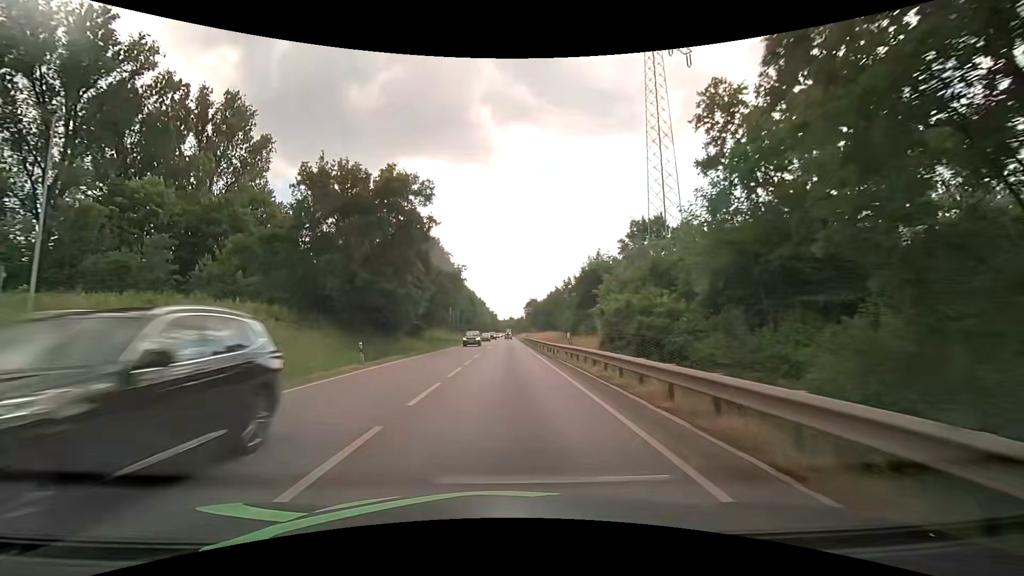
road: primary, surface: asphalt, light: Day
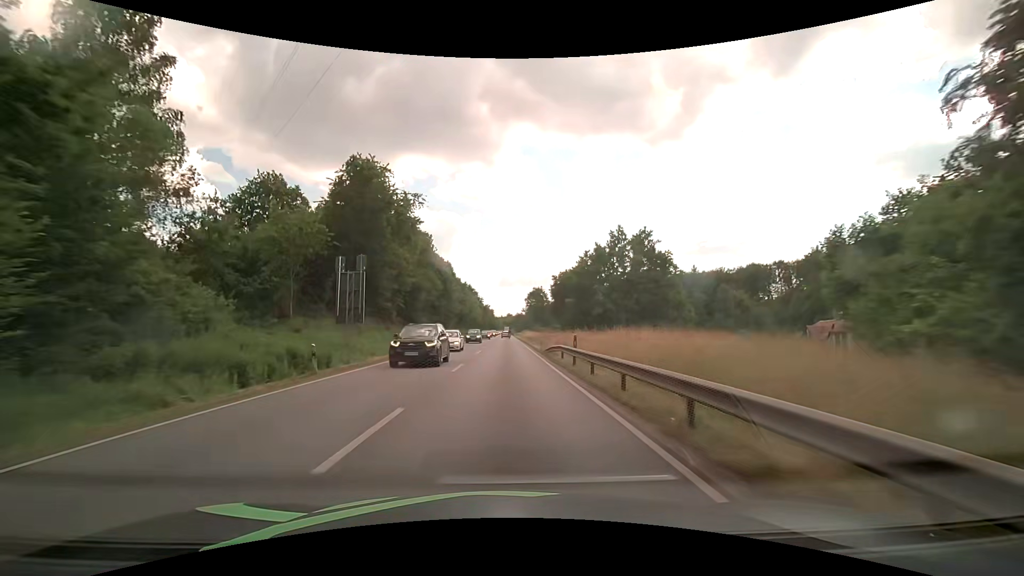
(+0.3, +54.9) m; 0°
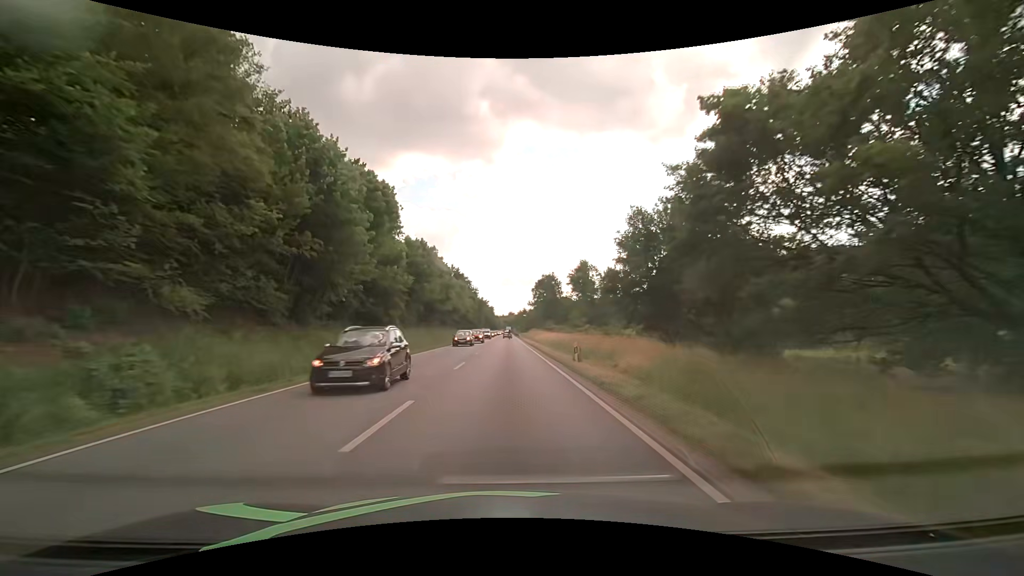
(+0.1, +47.3) m; 0°
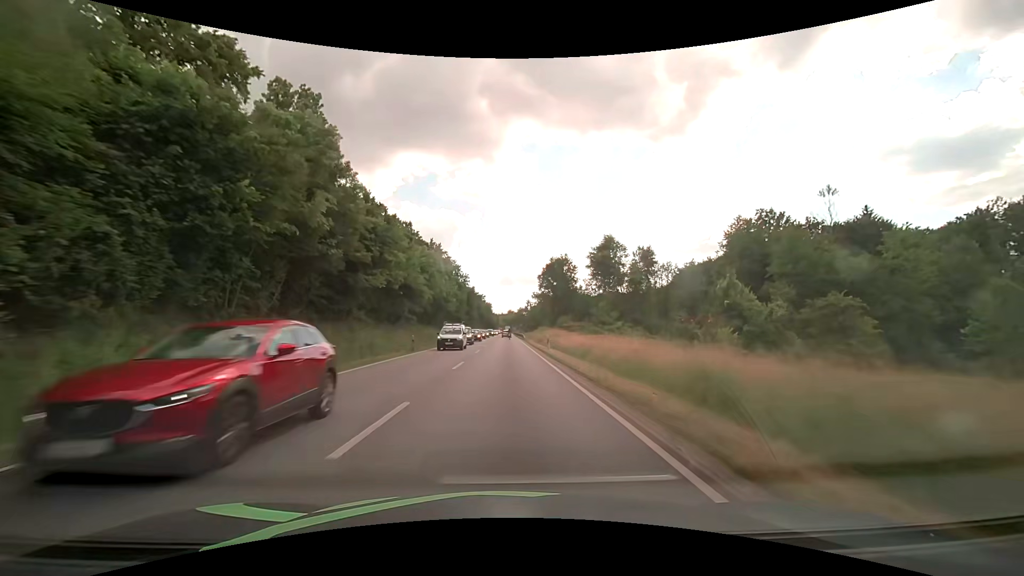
(+0.1, +36.3) m; 0°
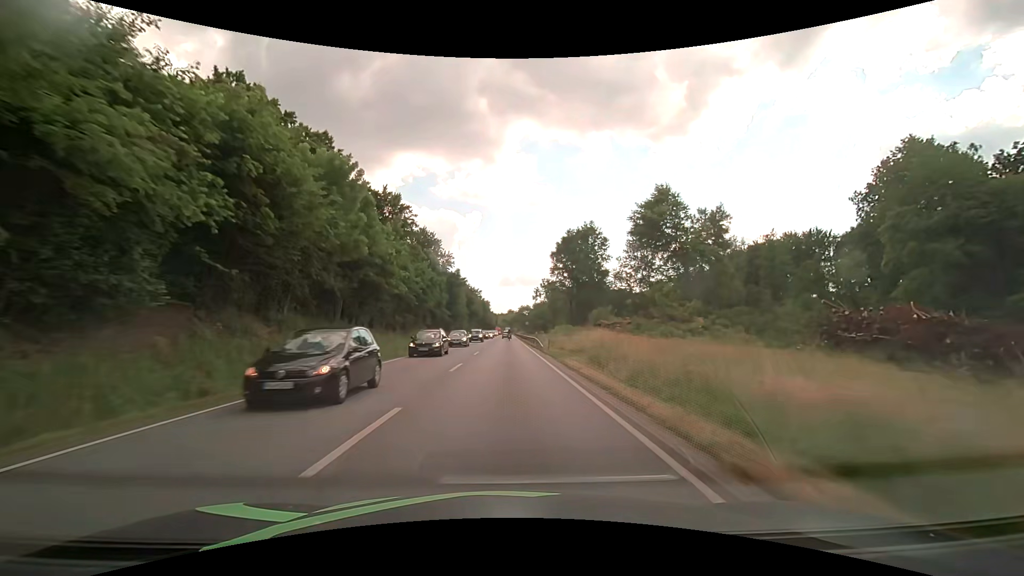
(+0.1, +36.8) m; 0°
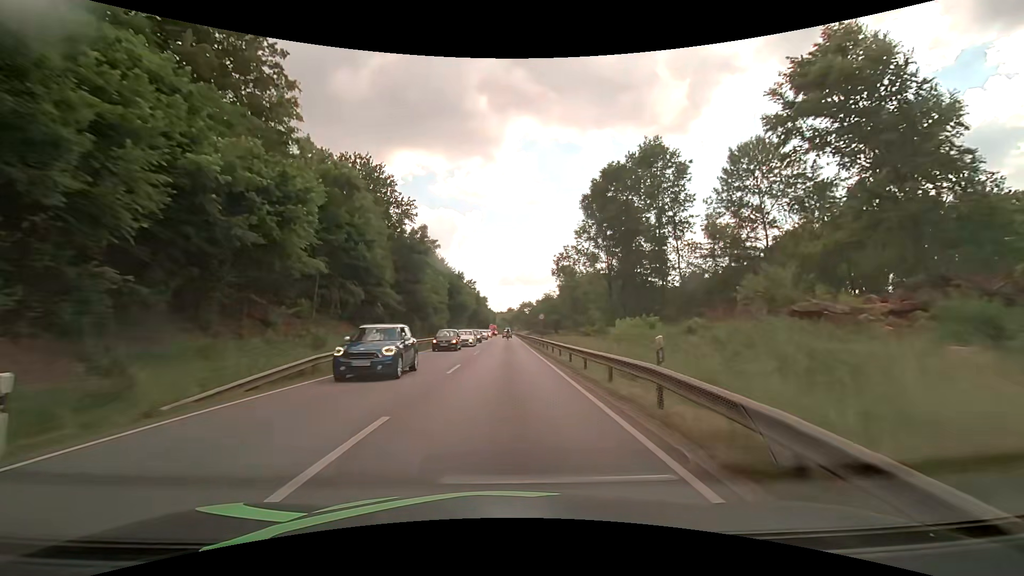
(0.0, +37.1) m; 0°
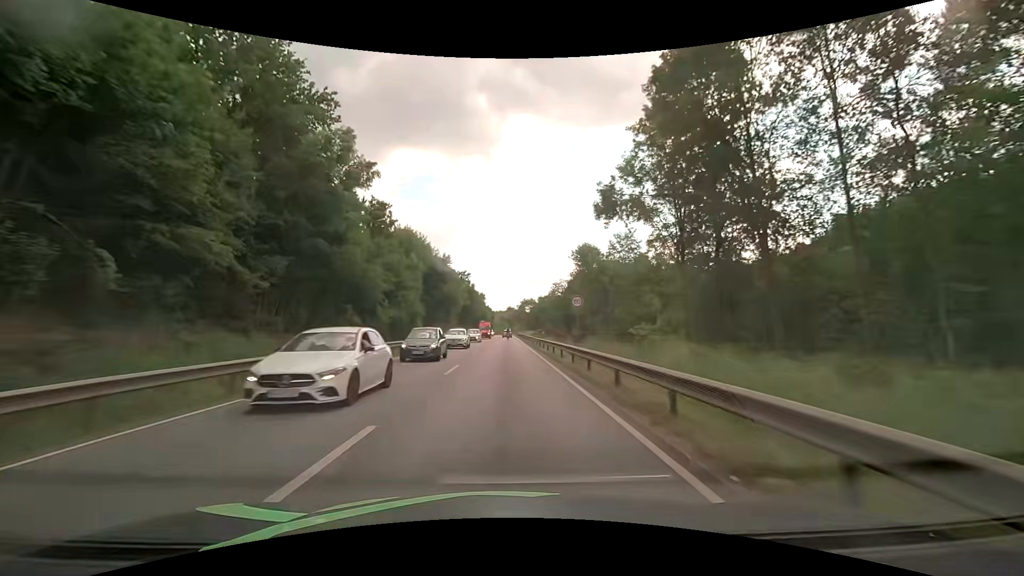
(+0.1, +24.9) m; 0°
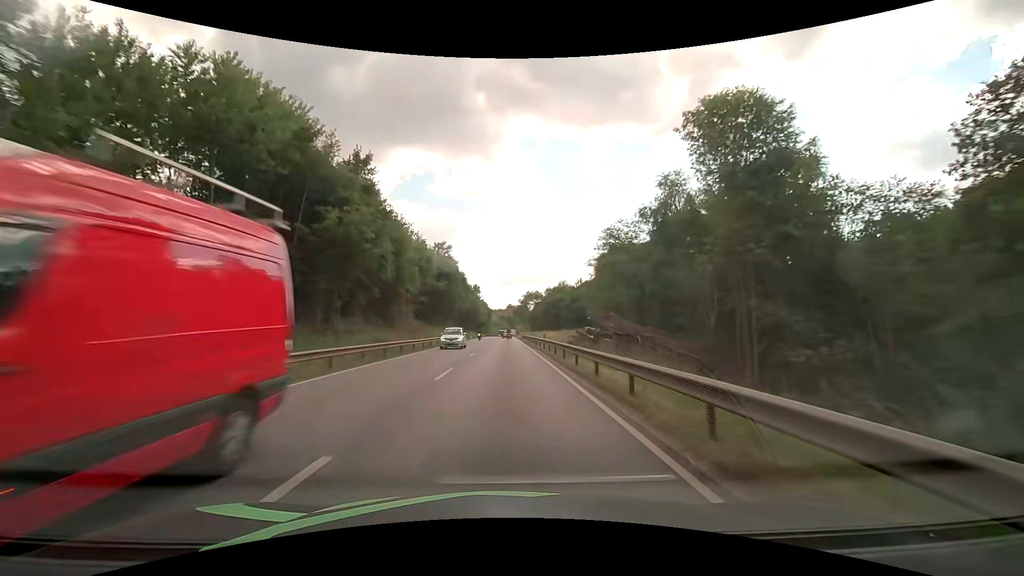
(+0.3, +49.9) m; 0°
(0, +10) (0, +20) (0, +30) (0, +40) (0, +50) (0, +60) (0, +70) (0, +80) (0, +90) (0, +100) m
